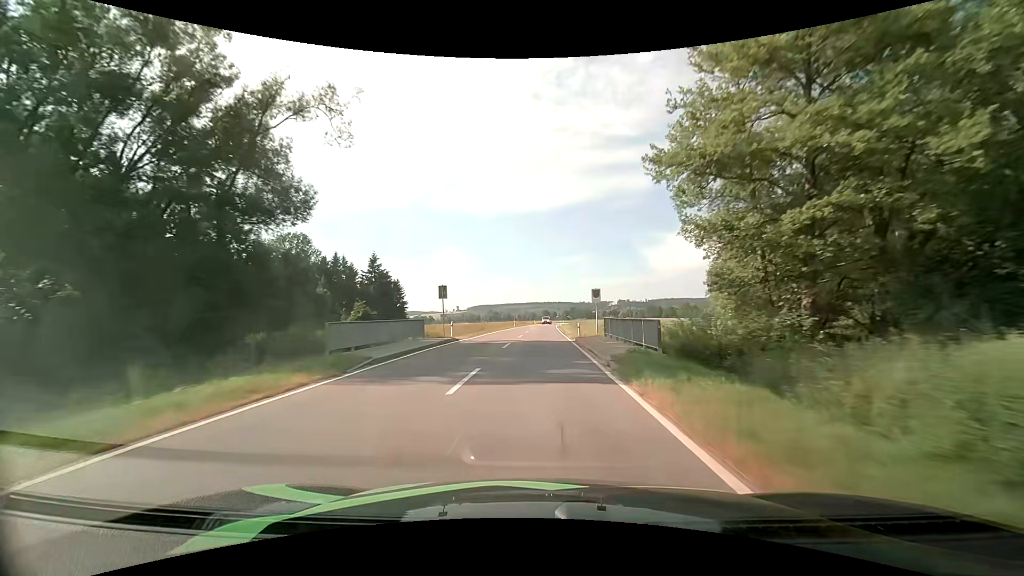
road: tertiary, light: Day
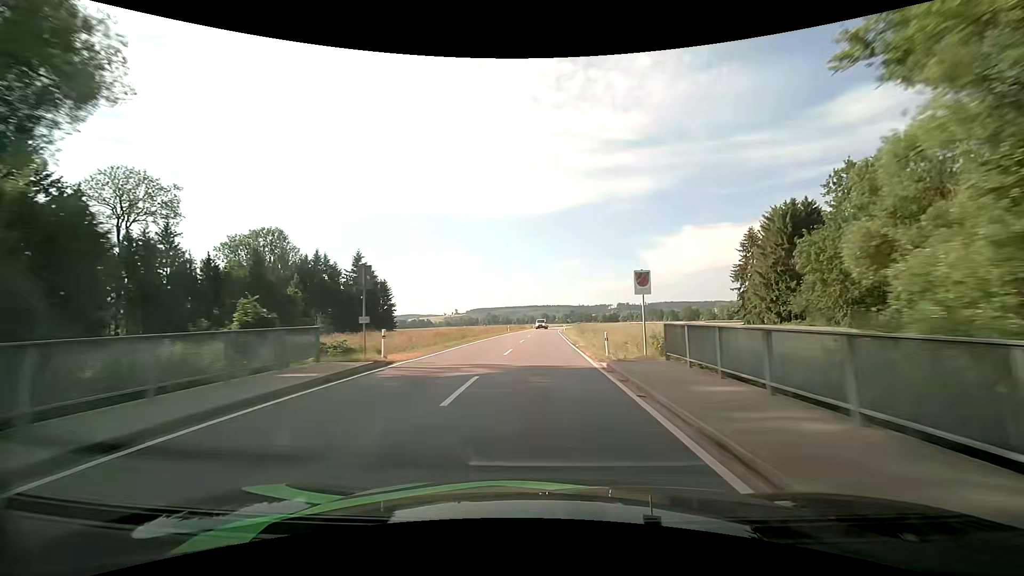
(0.0, +12.8) m; 0°
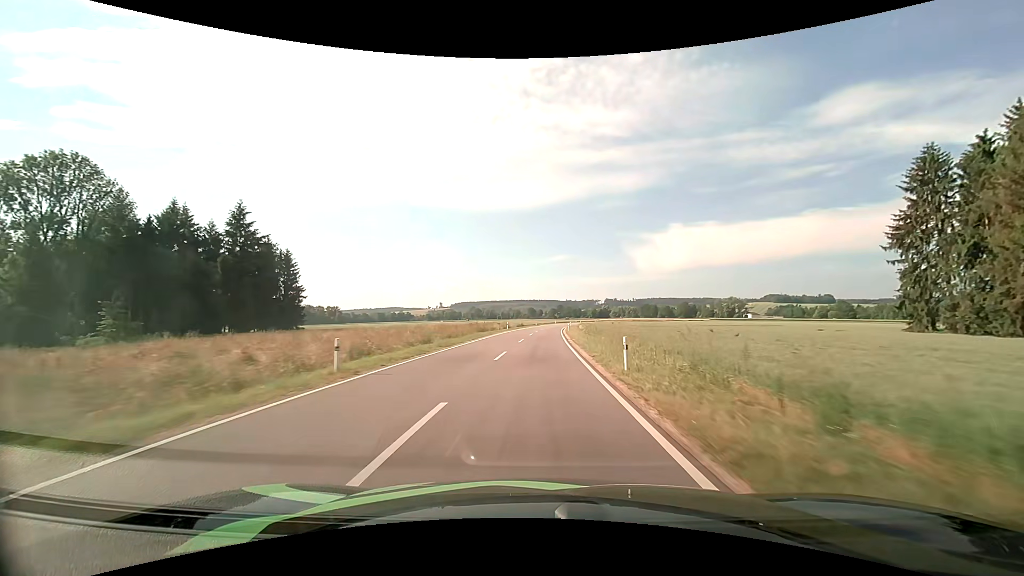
(+0.7, +51.9) m; +2°
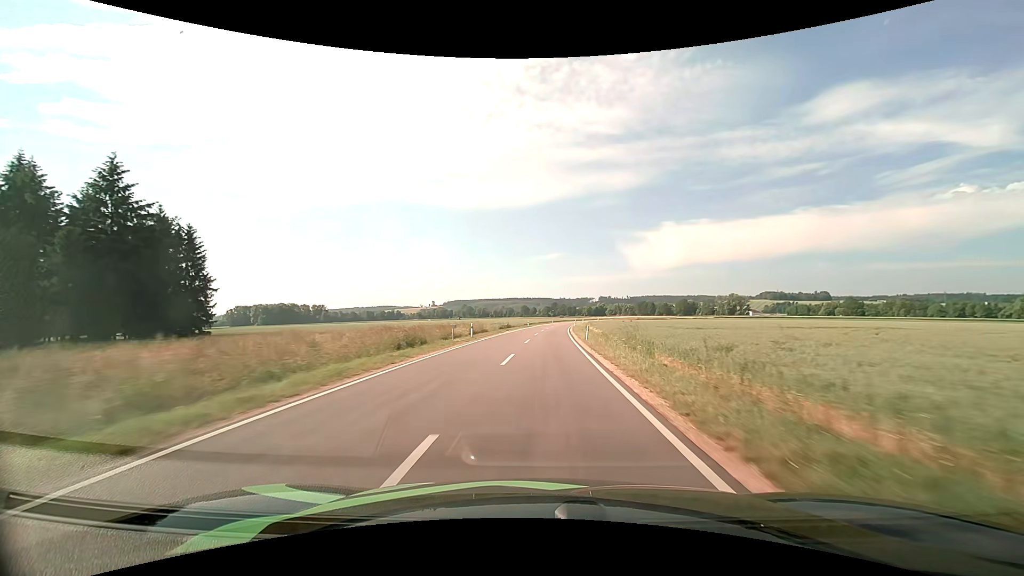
(+0.1, +26.4) m; +1°
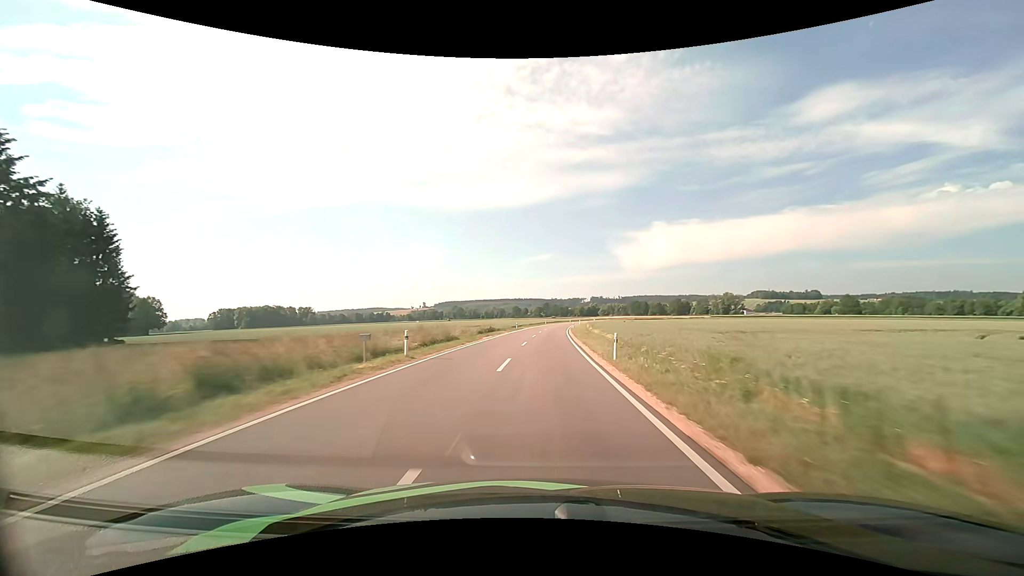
(+0.1, +13.3) m; +1°
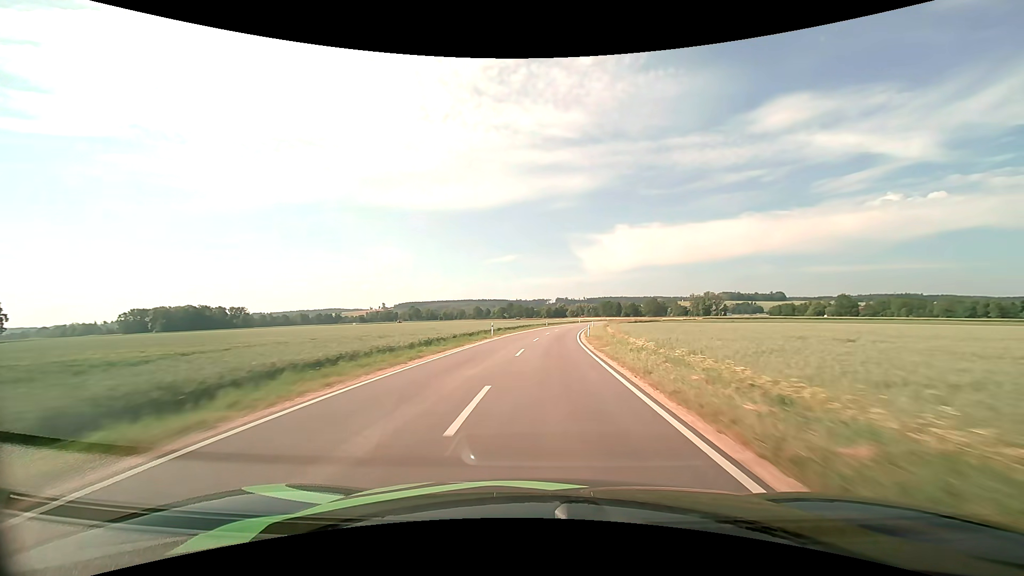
(+2.1, +67.3) m; +4°
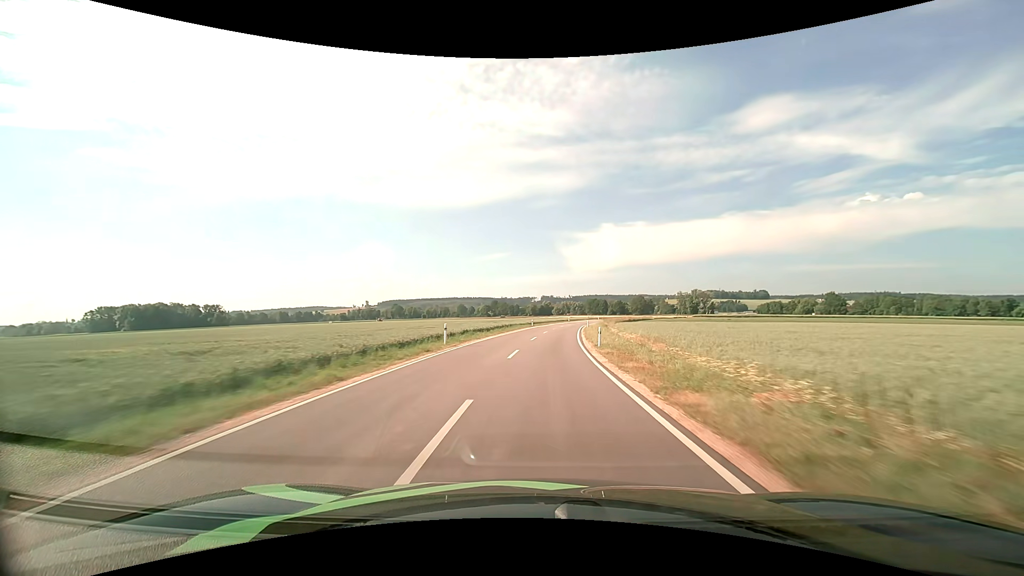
(+0.2, +13.7) m; +2°
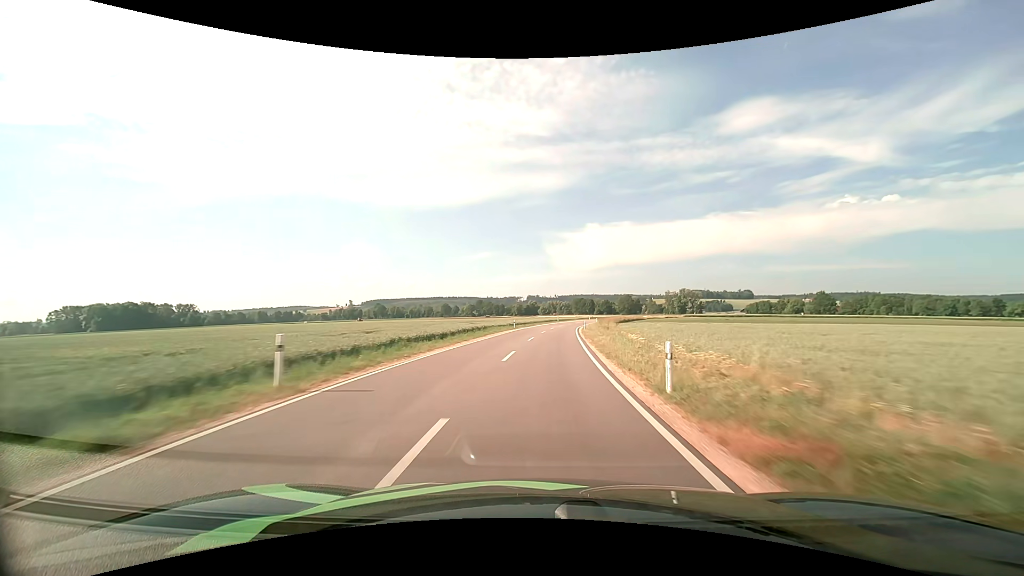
(+0.2, +13.7) m; +2°
(0, +10) (0, +20) (+1, +30) (+2, +40) (+2, +50) (+3, +60) (+5, +70) (+6, +80) (+8, +90) (+10, +99) m
